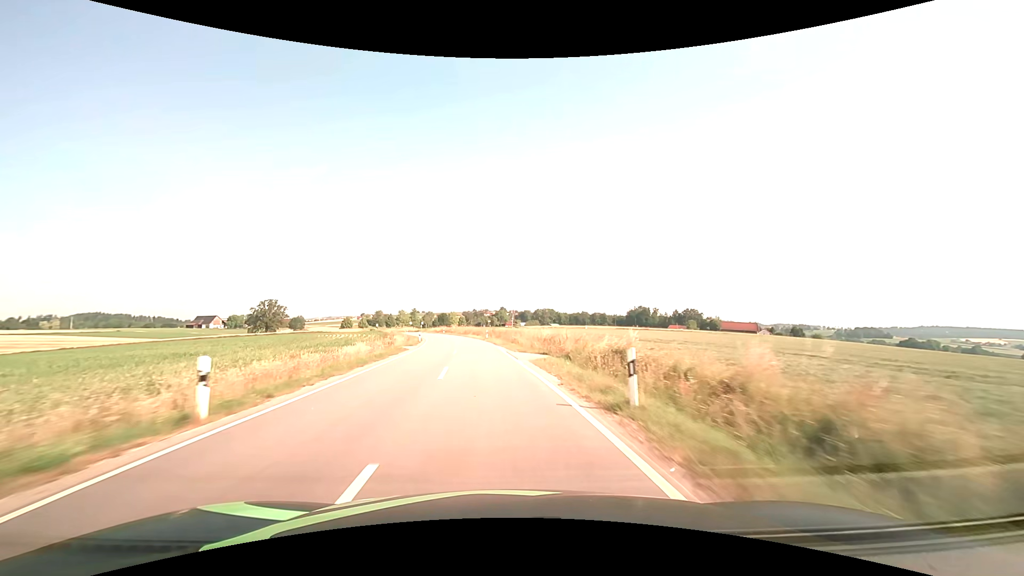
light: Day
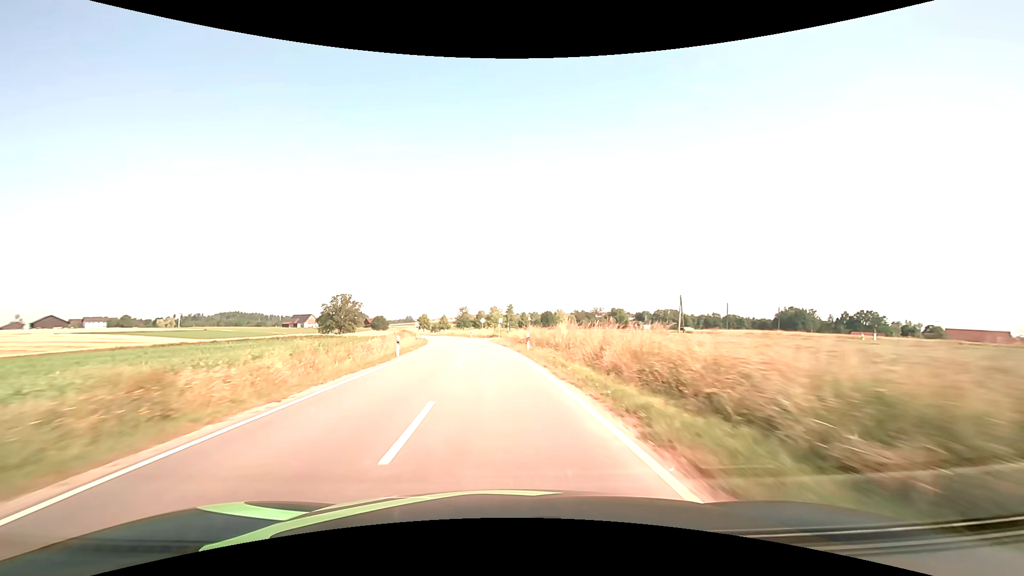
(-7.5, +68.8) m; -12°
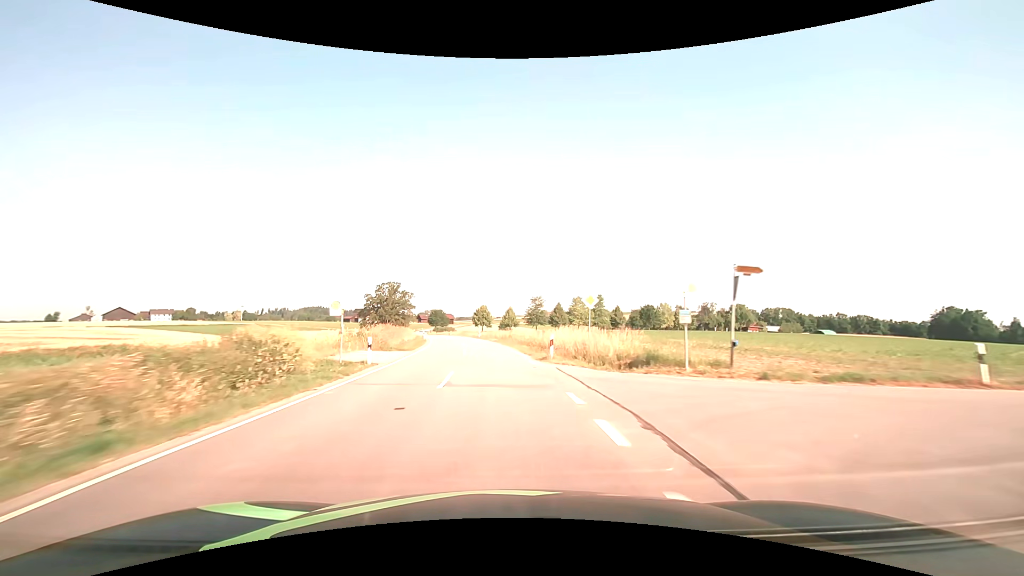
(-4.3, +54.9) m; -9°
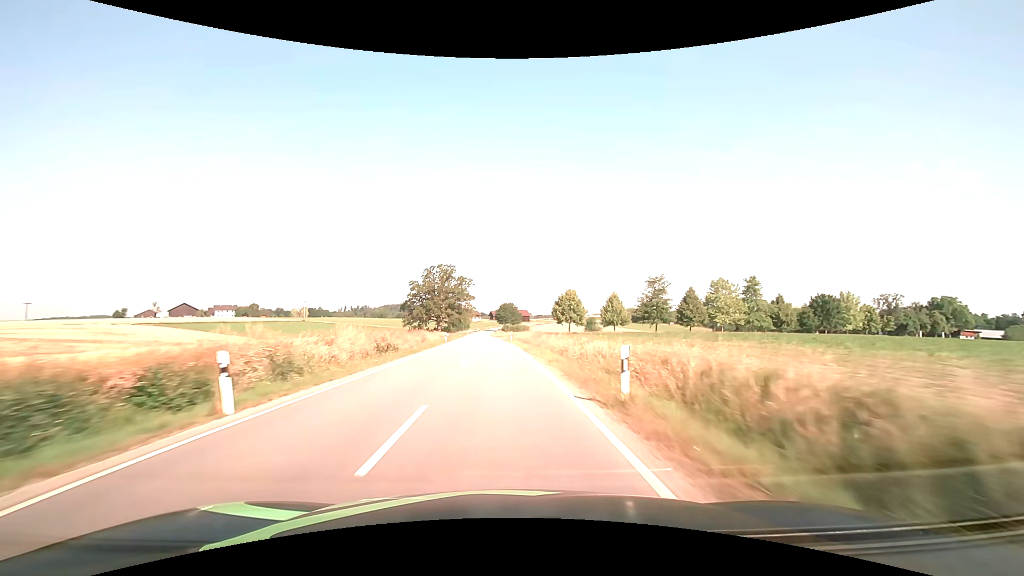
(-4.2, +55.1) m; -9°
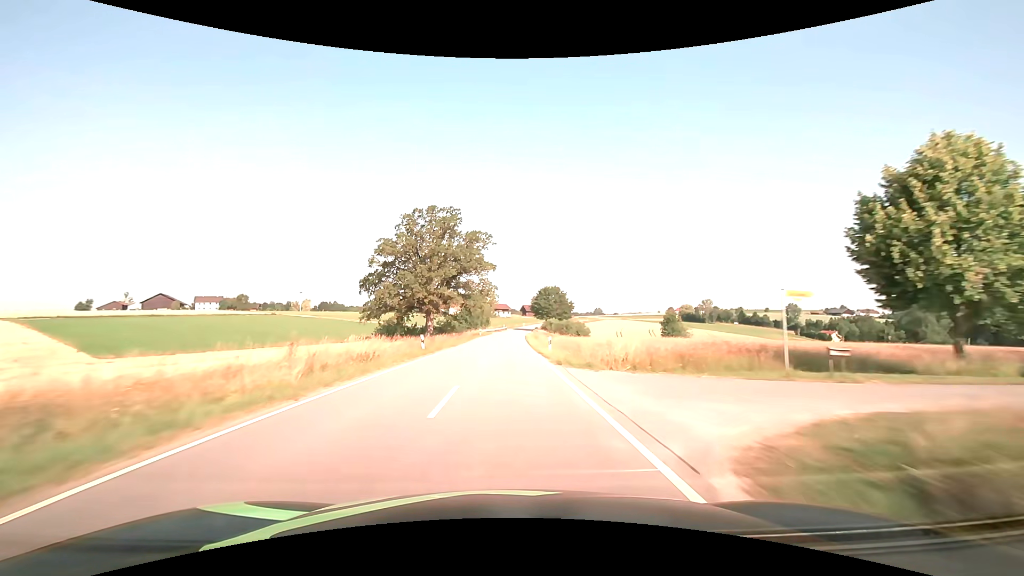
(-3.2, +70.4) m; -4°
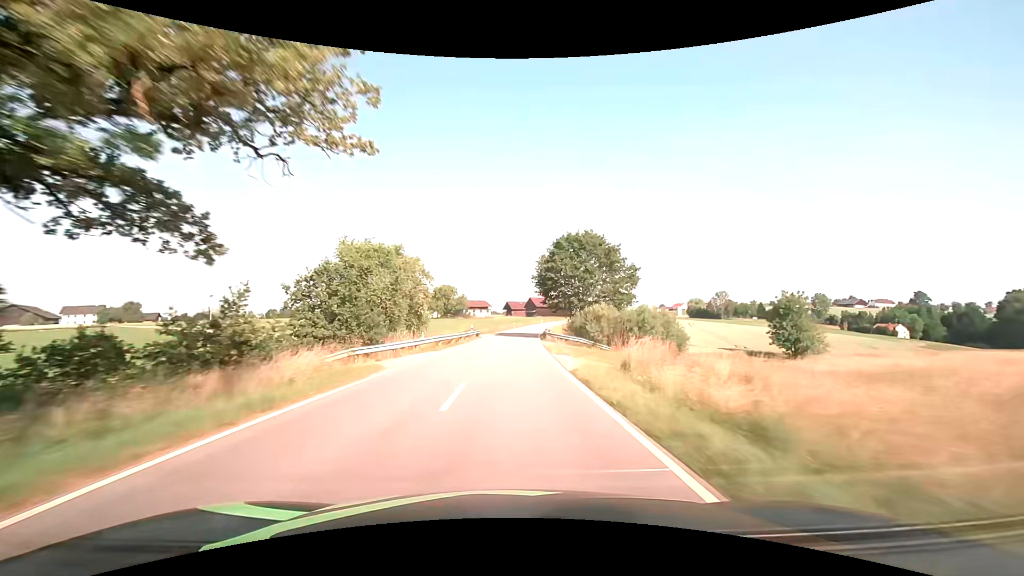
(+0.6, +72.9) m; +2°
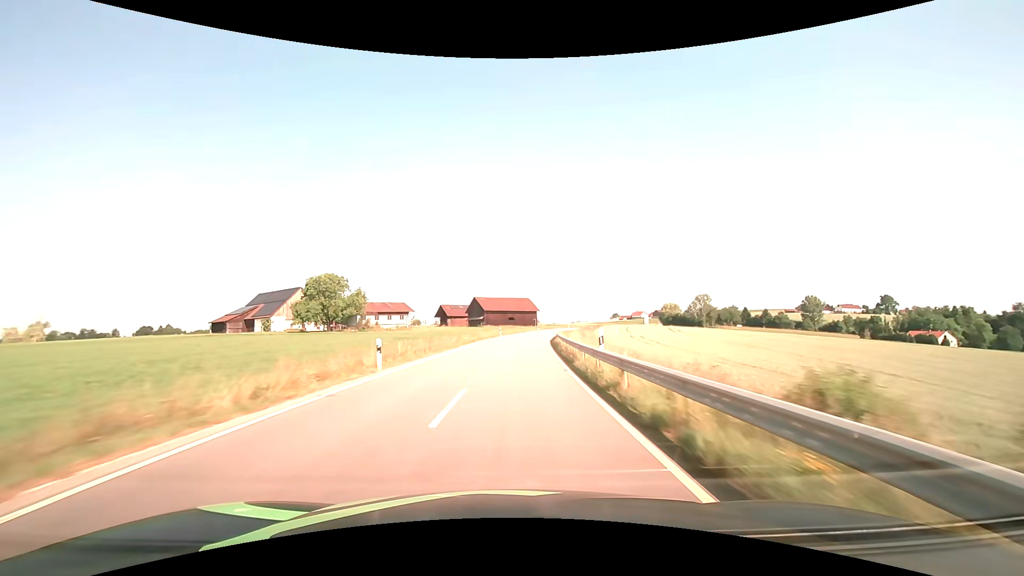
(+3.5, +74.2) m; +6°
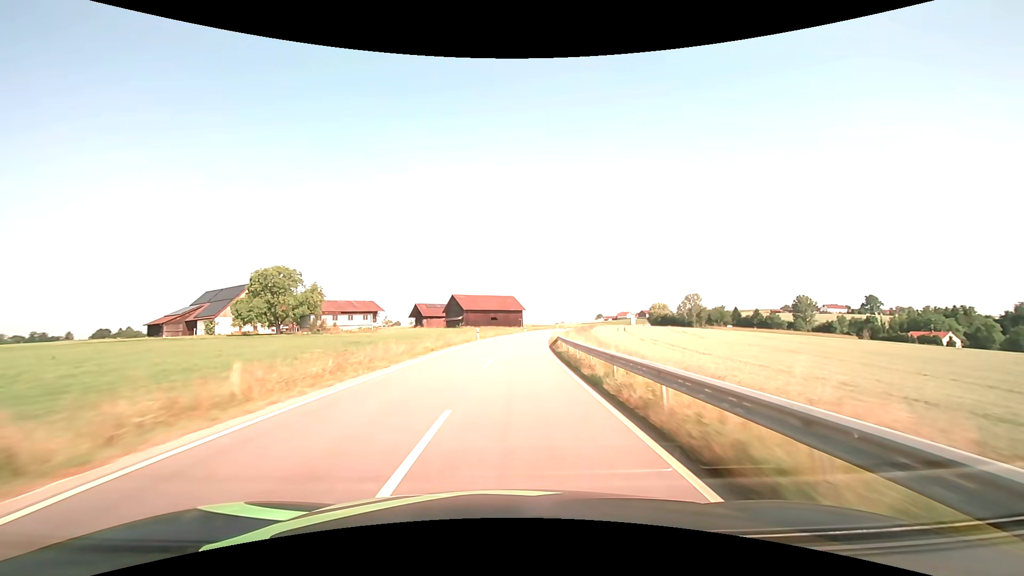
(+0.3, +14.9) m; +2°
(0, +10) (0, +20) (+1, +30) (+2, +40) (+3, +50) (+4, +60) (+5, +70) (+6, +80) (+8, +90) (+10, +99) m
